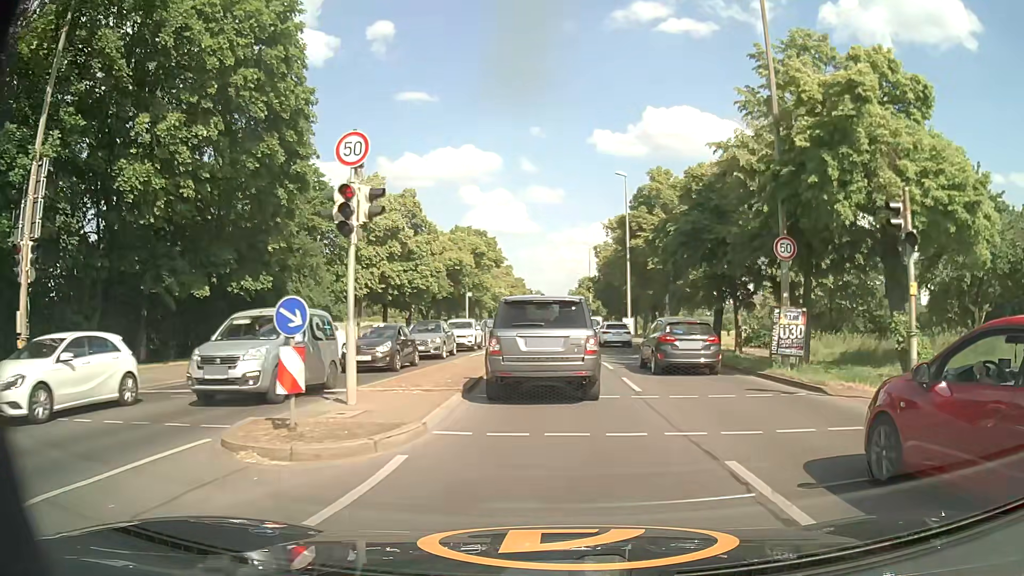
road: primary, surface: asphalt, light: Day
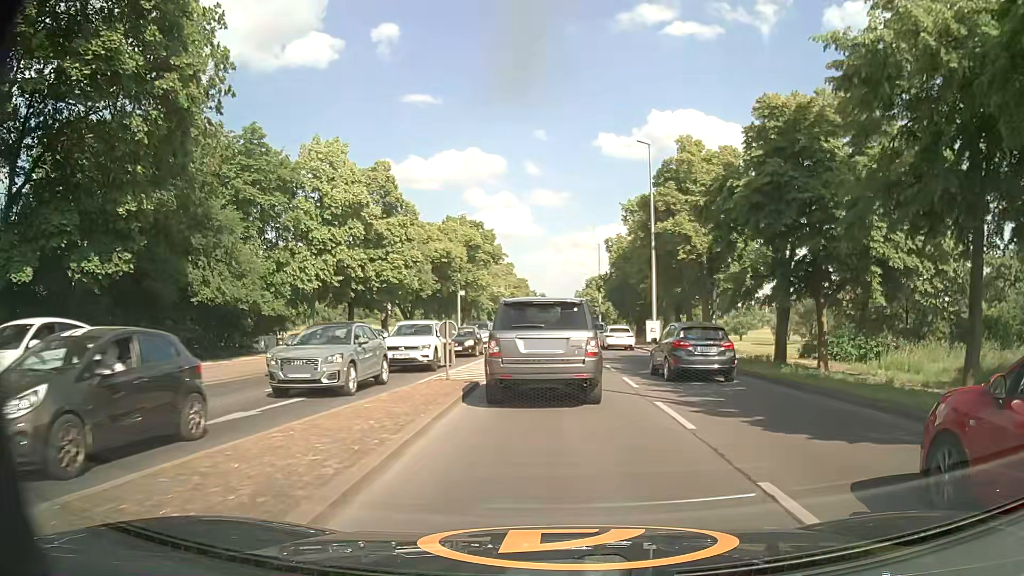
(-0.1, +10.6) m; 0°
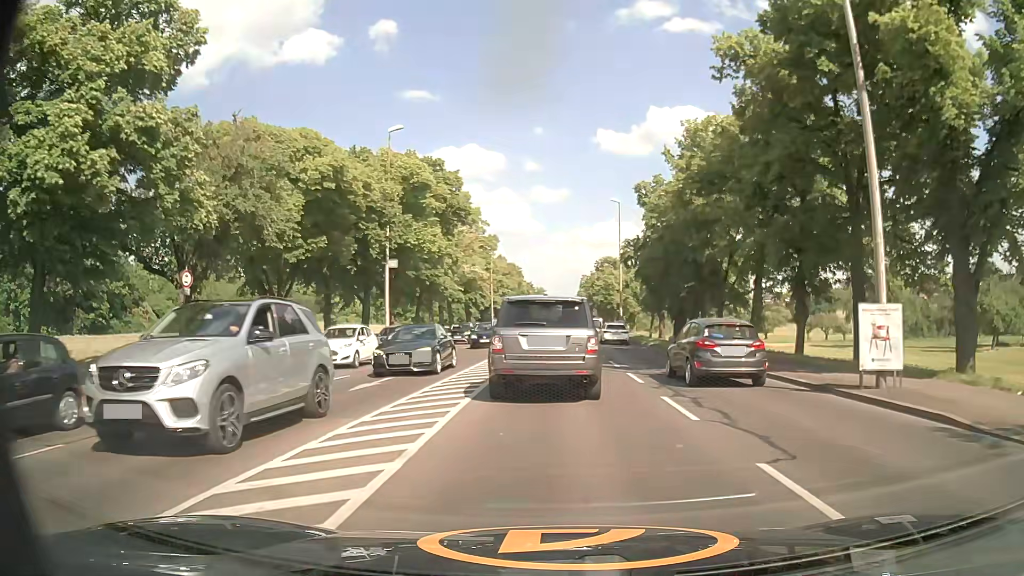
(-0.1, +29.4) m; 0°
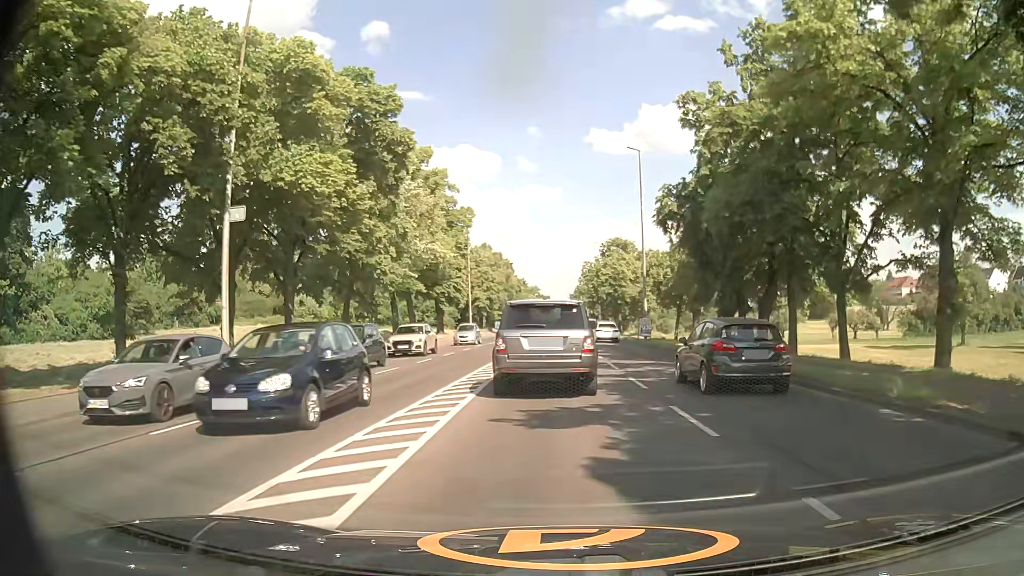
(0.0, +19.3) m; 0°
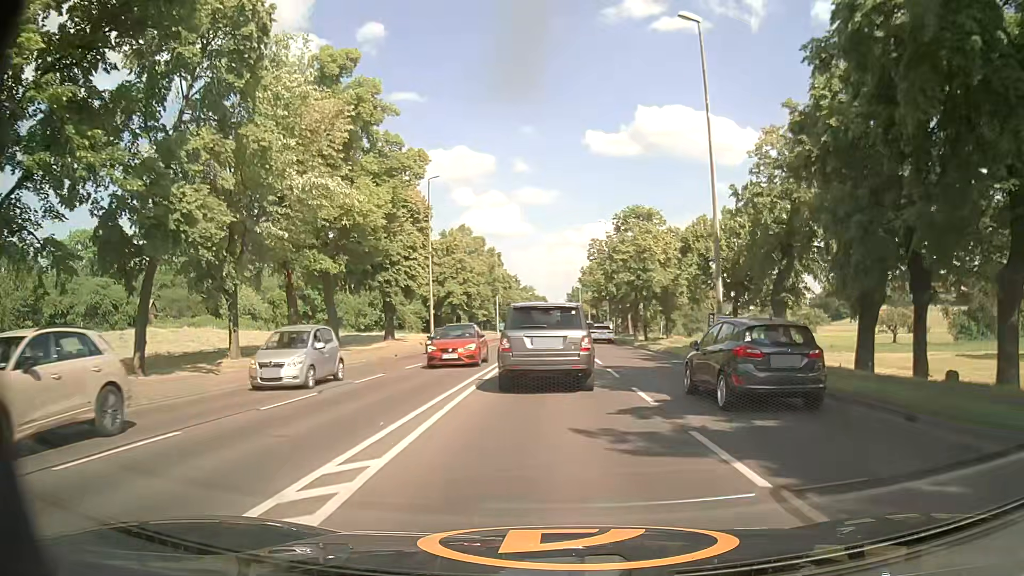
(+0.3, +20.6) m; 0°
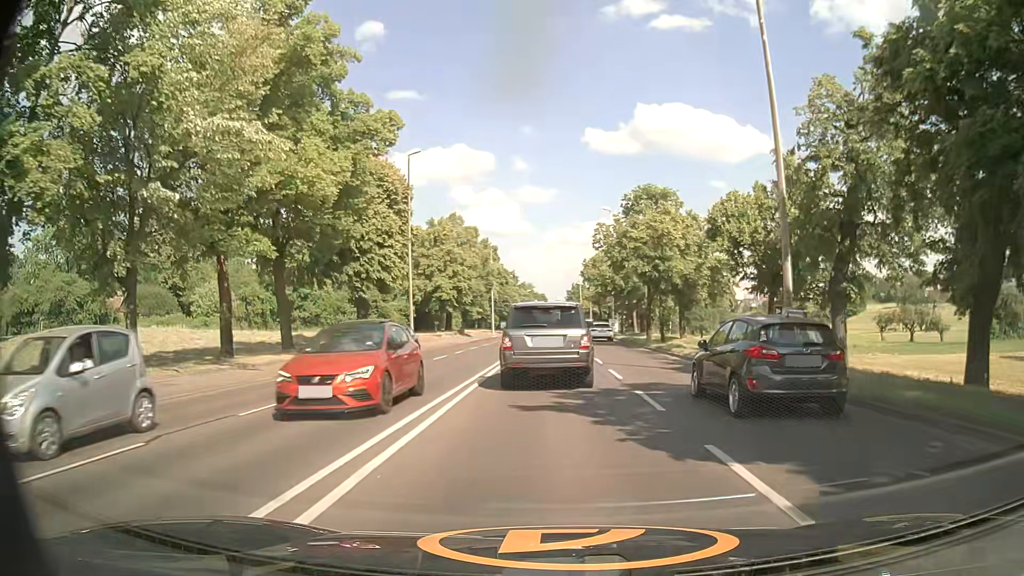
(0.0, +7.1) m; 0°
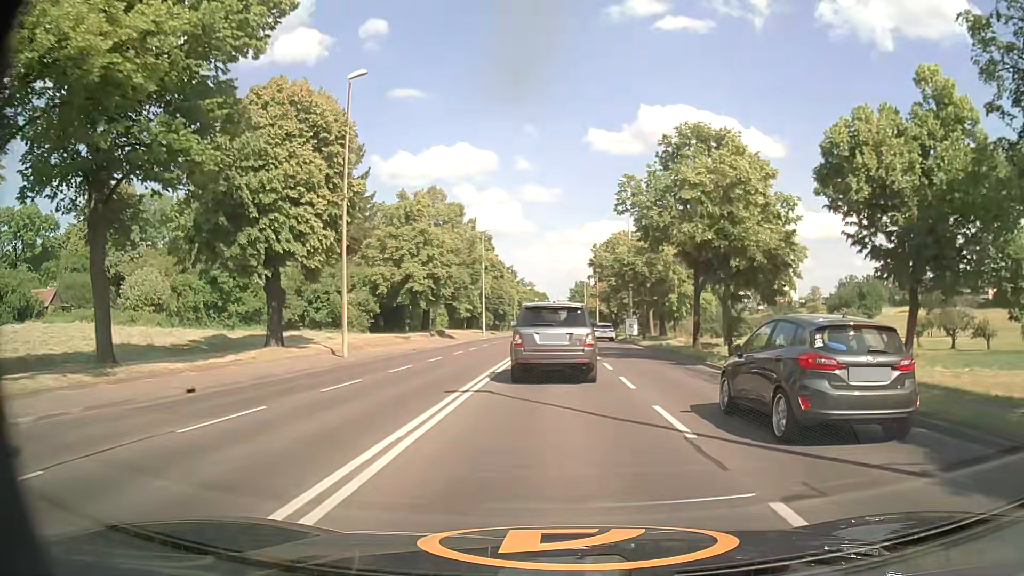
(0.0, +14.4) m; 0°
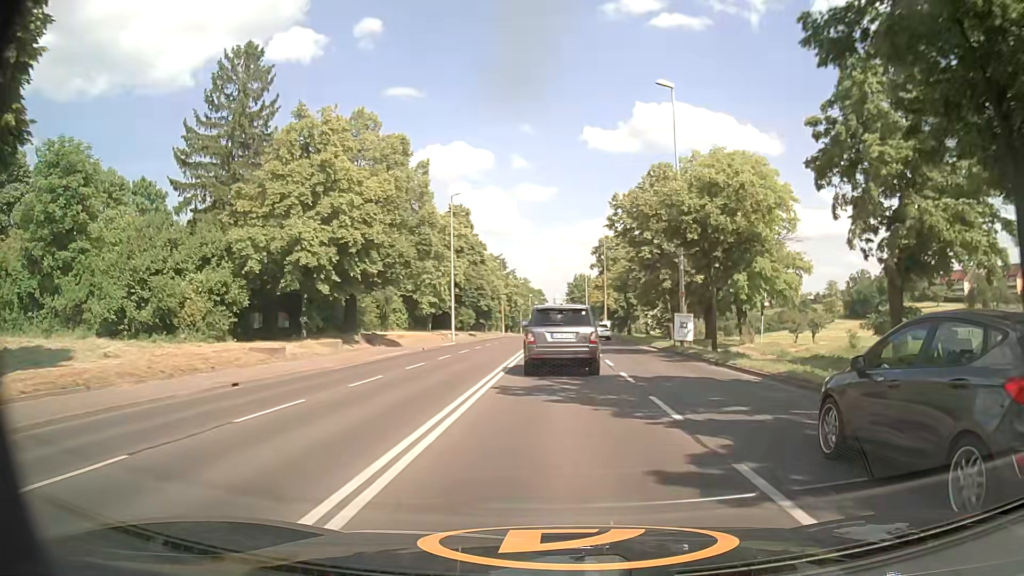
(0.0, +22.6) m; -1°
(0, +10) (0, +20) (0, +30) (+1, +40) (+1, +50) (+1, +60) (+1, +70) (+1, +80) (+2, +90) (+2, +100) m
